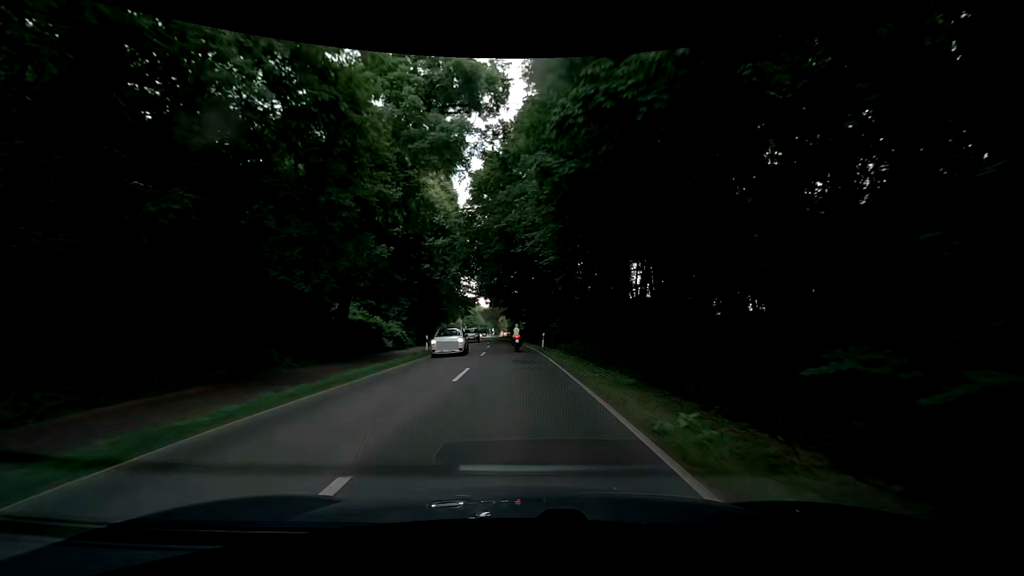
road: secondary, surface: asphalt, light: Day
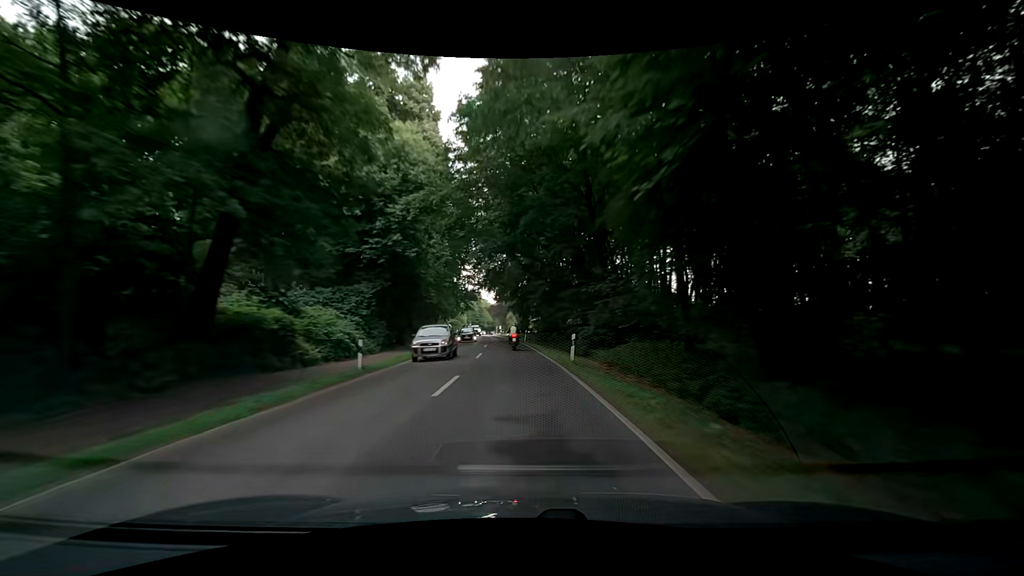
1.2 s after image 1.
(-0.4, +15.2) m; -2°
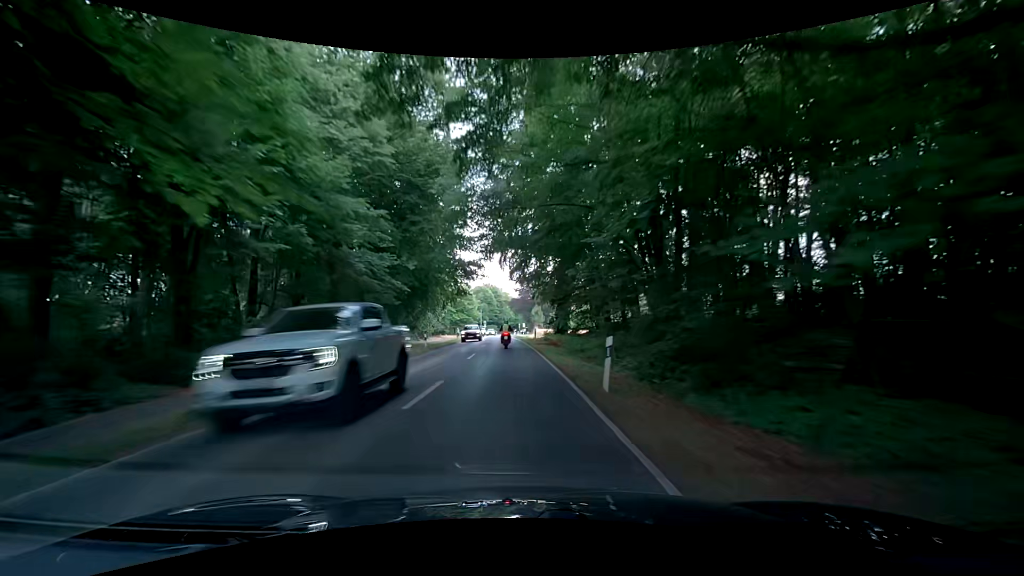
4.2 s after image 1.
(-0.8, +38.2) m; -1°
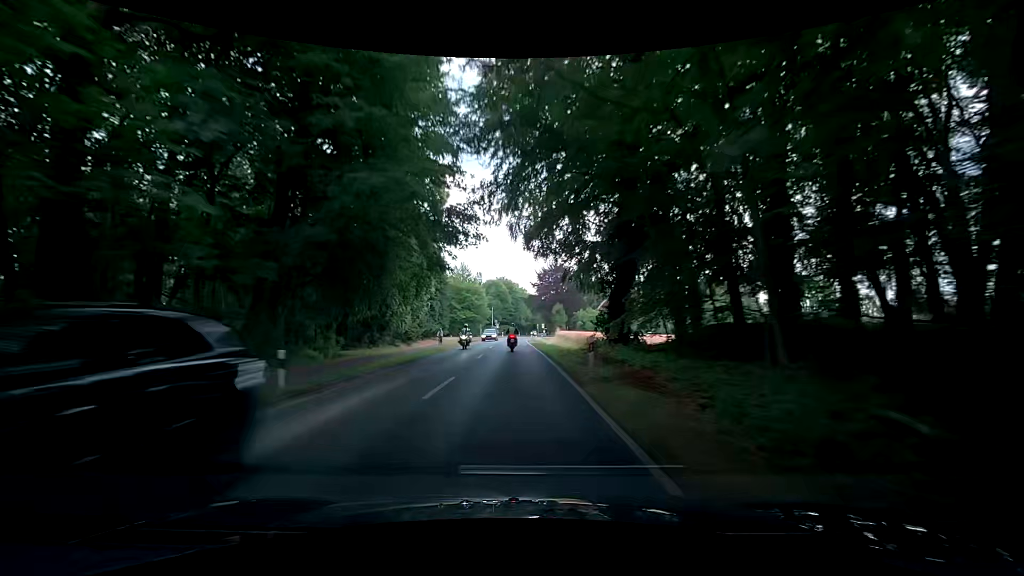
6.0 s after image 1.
(-0.8, +23.0) m; -3°
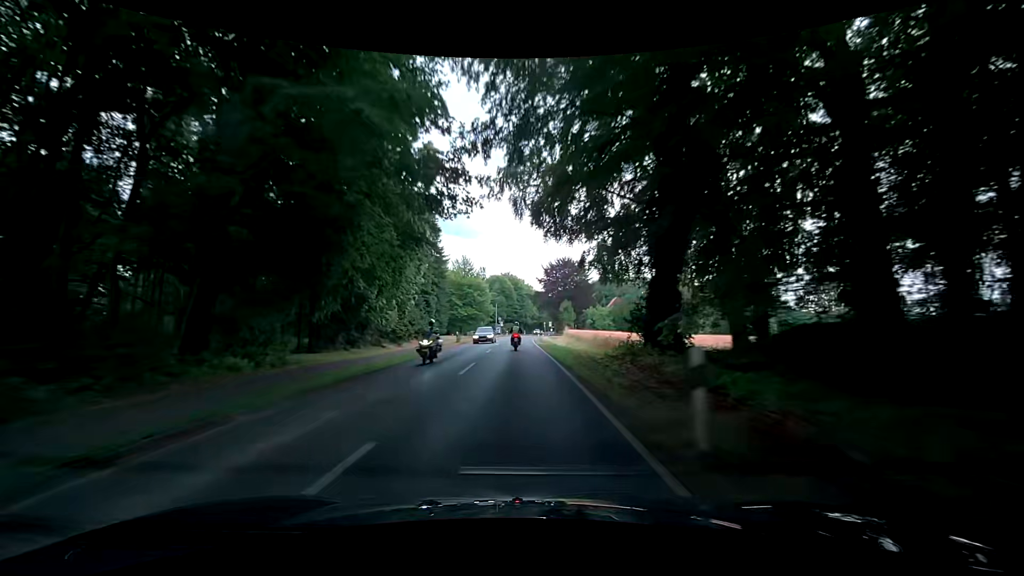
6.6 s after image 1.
(-0.2, +7.6) m; -3°
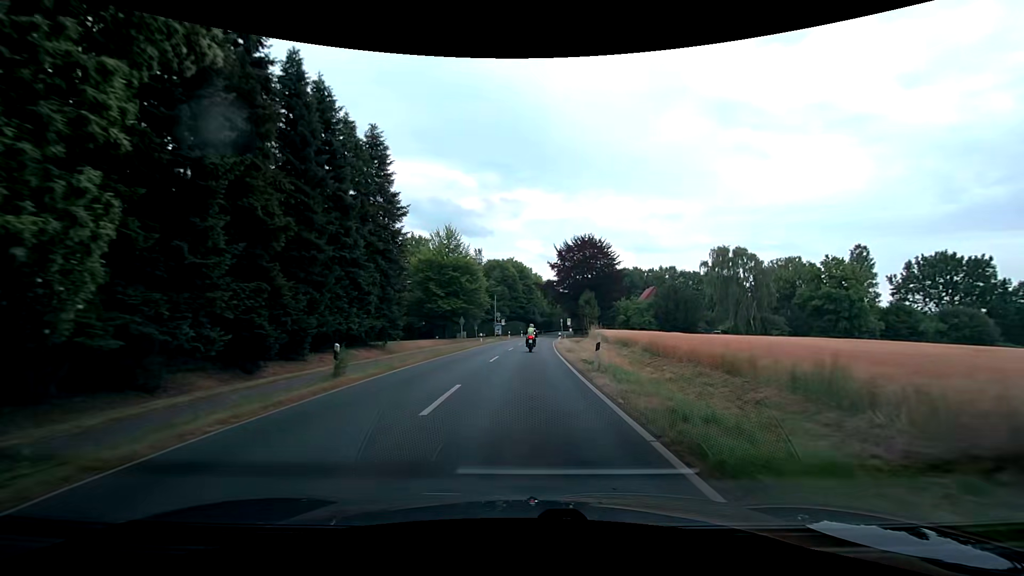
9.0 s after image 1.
(0.0, +30.7) m; 0°
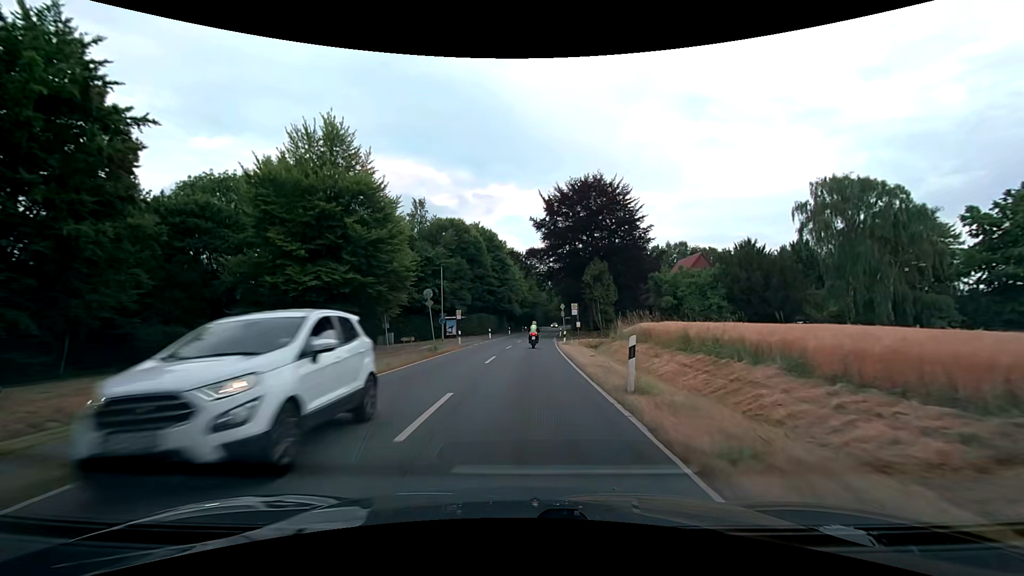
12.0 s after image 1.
(+0.6, +38.4) m; +2°
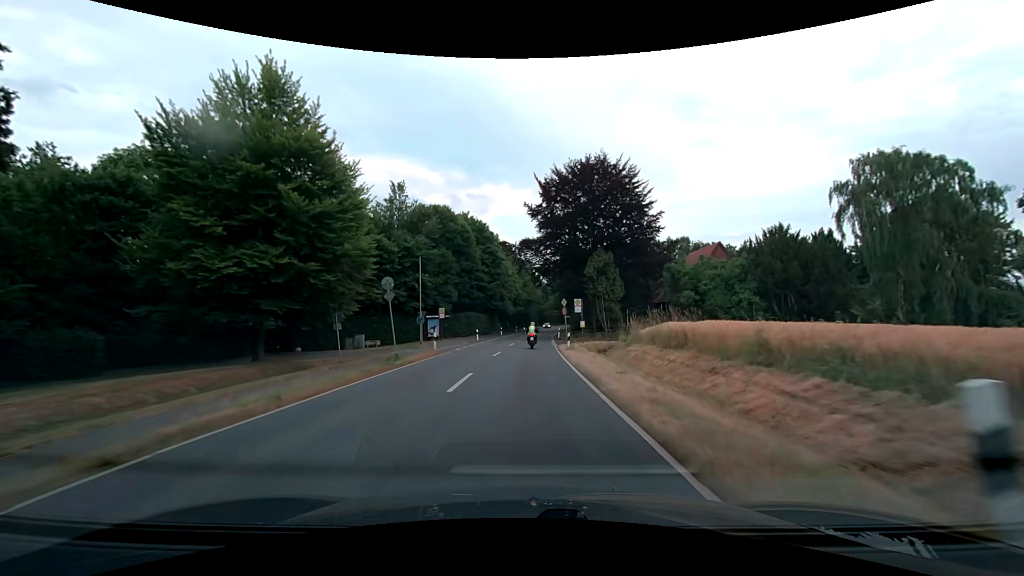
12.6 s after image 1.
(+0.1, +7.7) m; +1°
(0, +10) (0, +20) (+1, +30) (+1, +40) (+1, +50) (+2, +60) (+3, +70) (+3, +80) (+4, +90) (+5, +100) m
